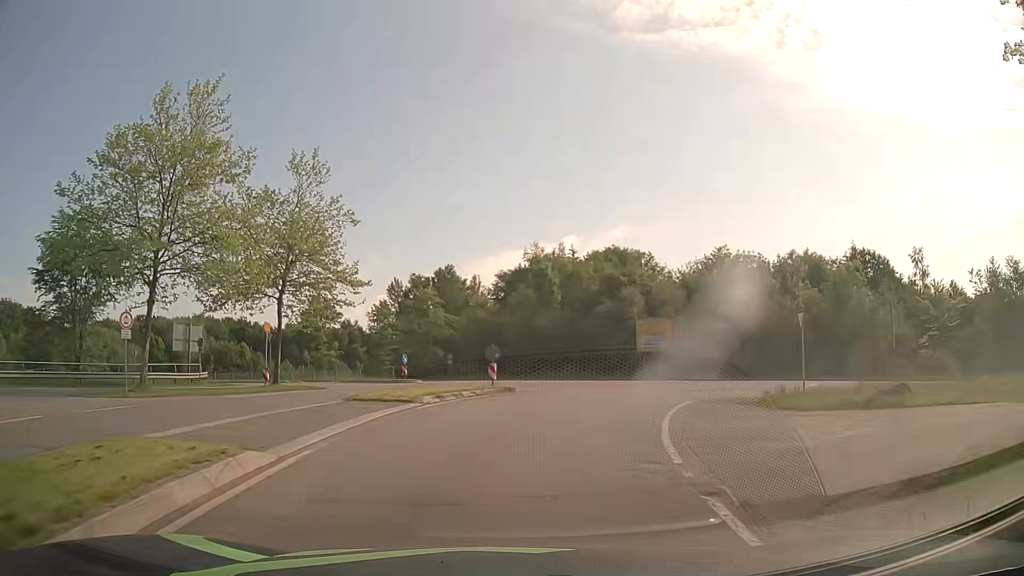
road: primary_link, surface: asphalt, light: Day
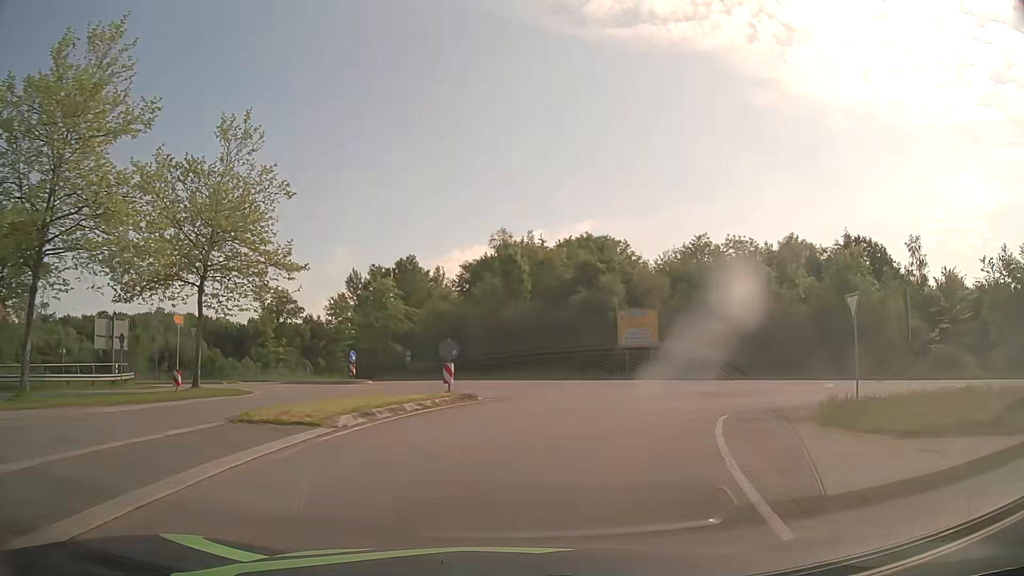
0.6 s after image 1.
(+0.1, +5.6) m; +3°
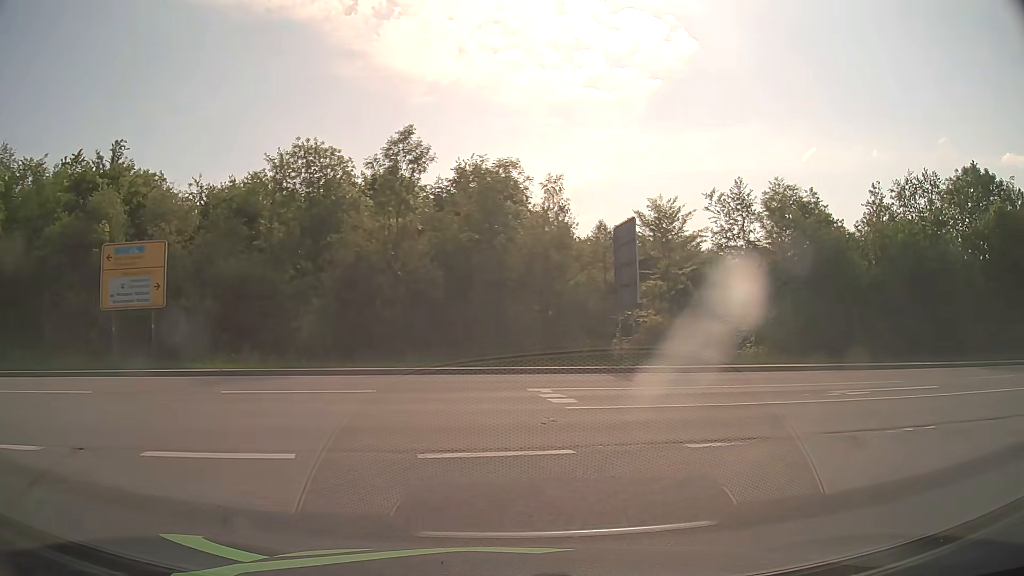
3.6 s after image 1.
(+4.4, +17.3) m; +38°
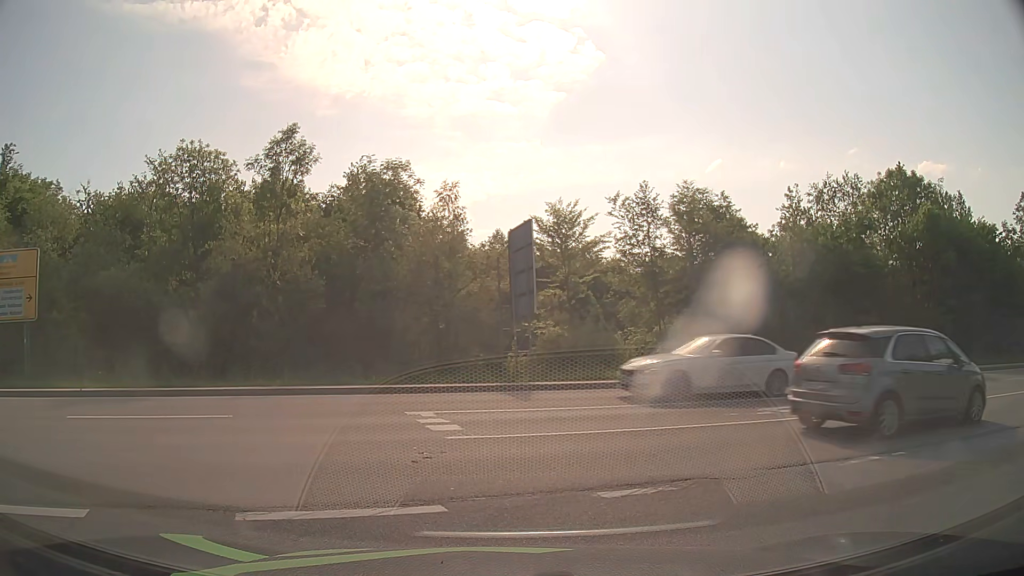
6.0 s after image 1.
(+0.2, +1.8) m; +8°
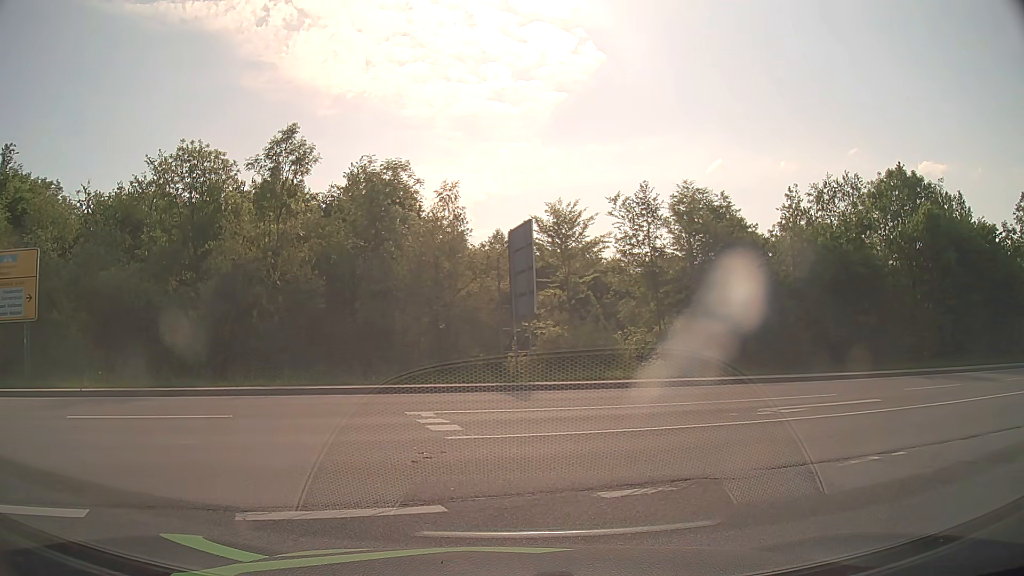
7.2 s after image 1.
(0.0, 0.0) m; 0°
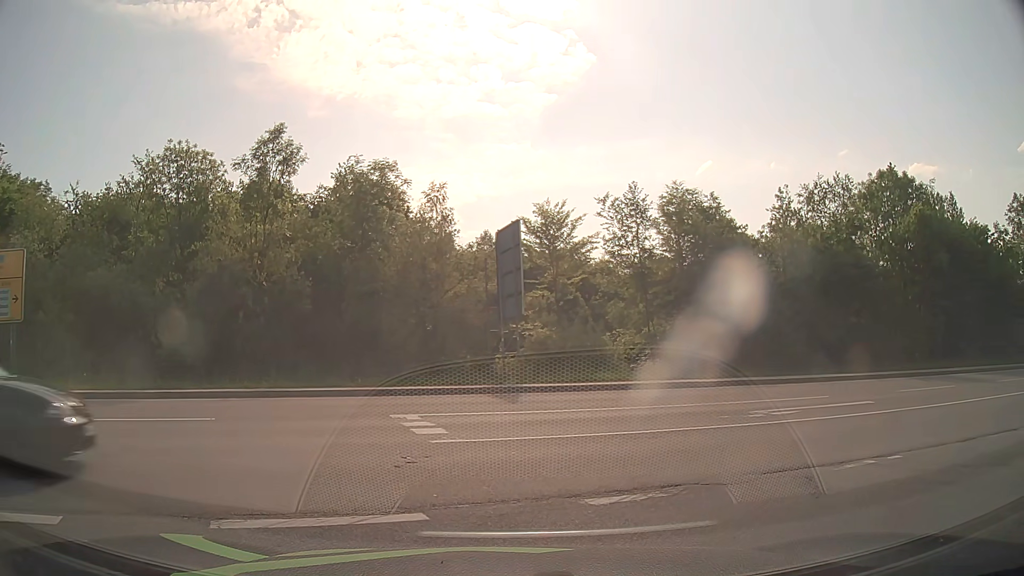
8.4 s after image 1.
(0.0, +0.2) m; 0°
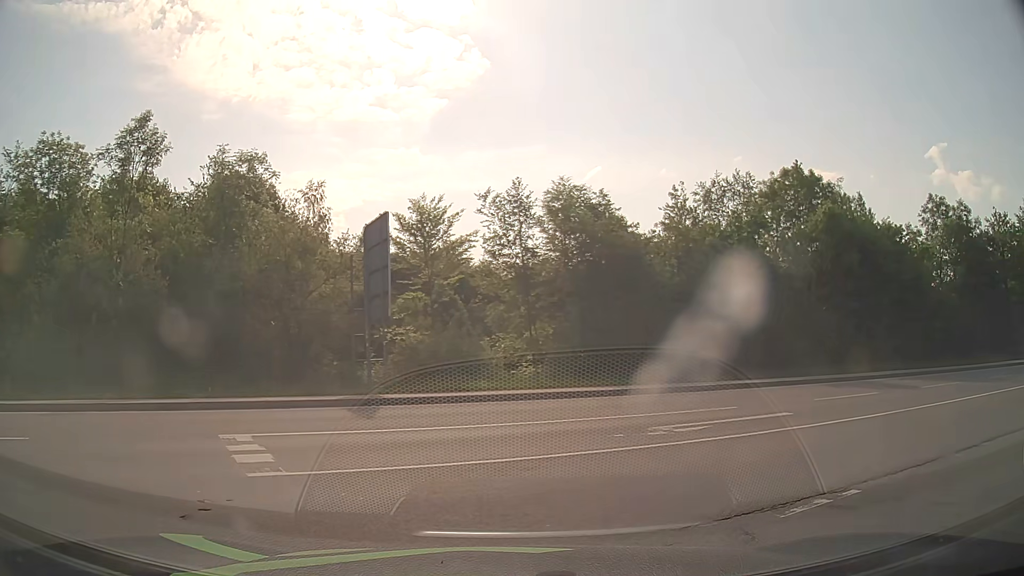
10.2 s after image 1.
(+0.2, +2.2) m; +11°
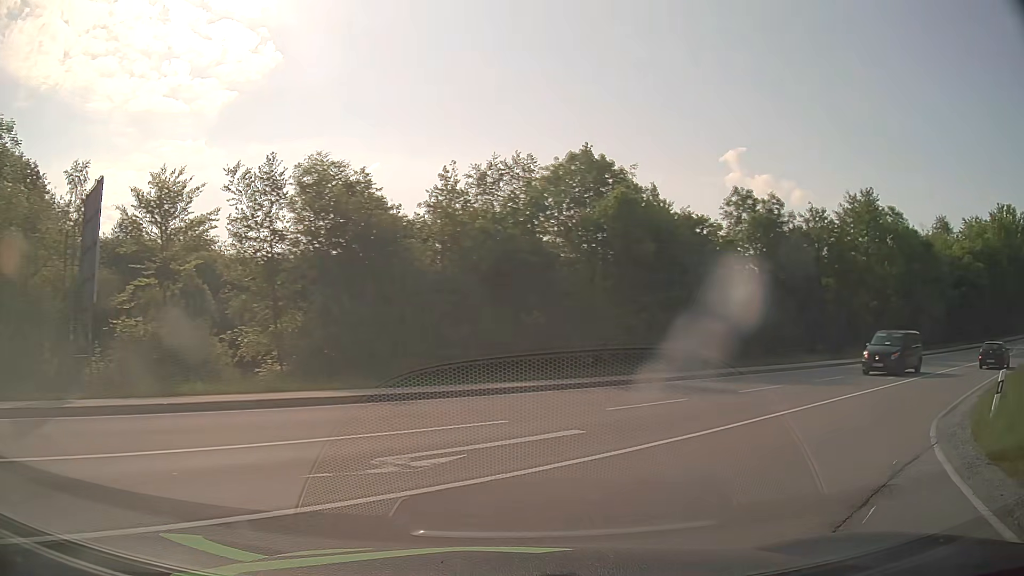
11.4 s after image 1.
(+0.6, +3.8) m; +19°
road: secondary
(+3, +9) (+10, +17) (+17, +24) (+25, +30) (+33, +36) (+42, +41) (+50, +47) (+58, +52) (+67, +57) (+76, +62) m
